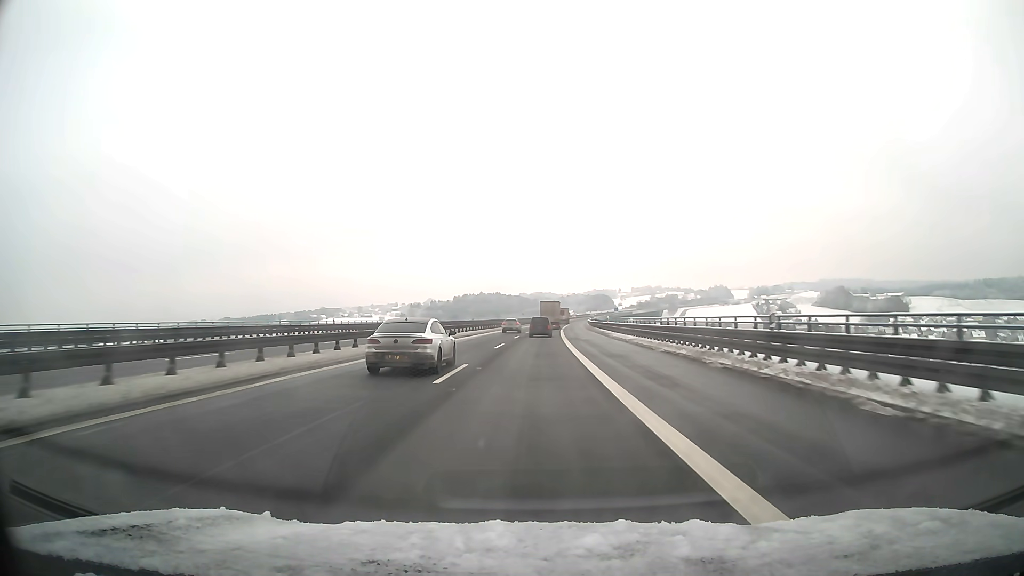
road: motorway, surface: asphalt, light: Day
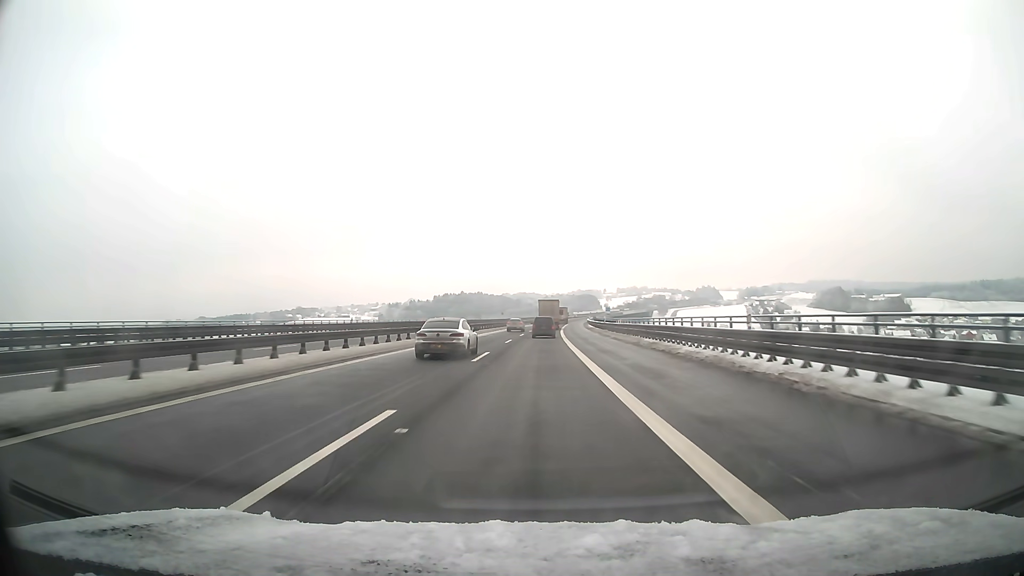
(+0.6, +46.7) m; +2°
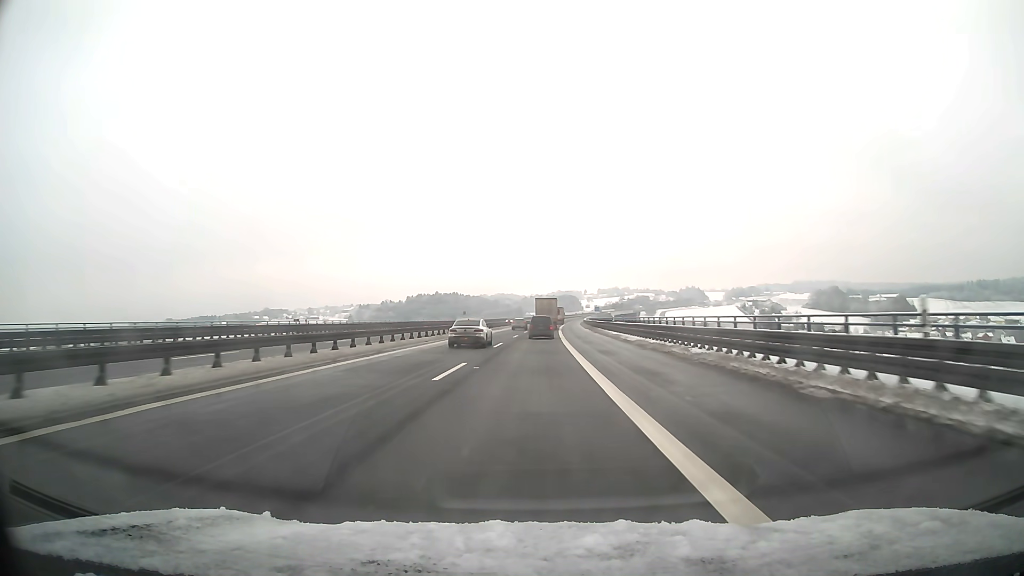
(+0.9, +61.1) m; +2°
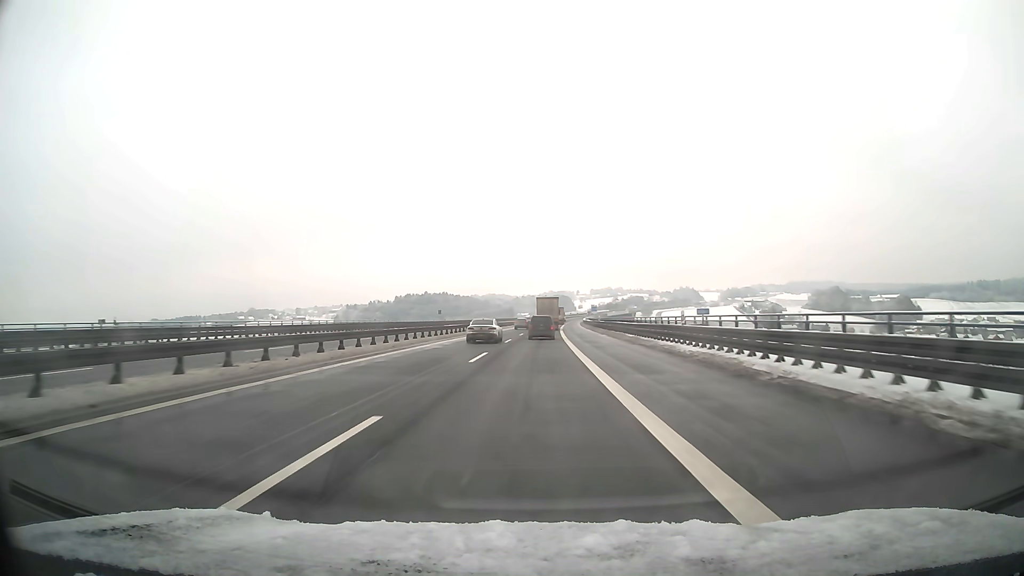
(+0.2, +29.7) m; +1°
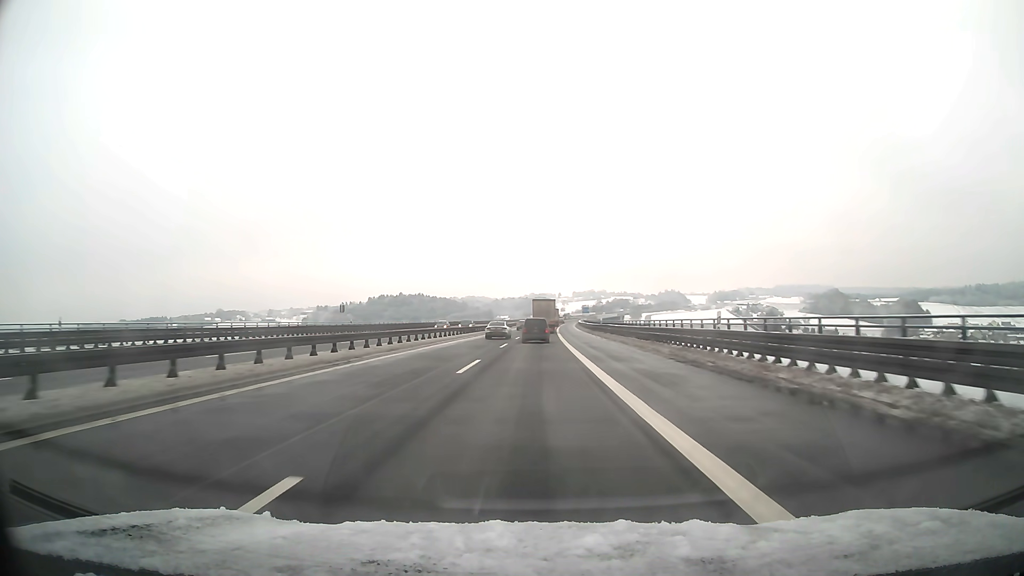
(+0.8, +57.7) m; +2°
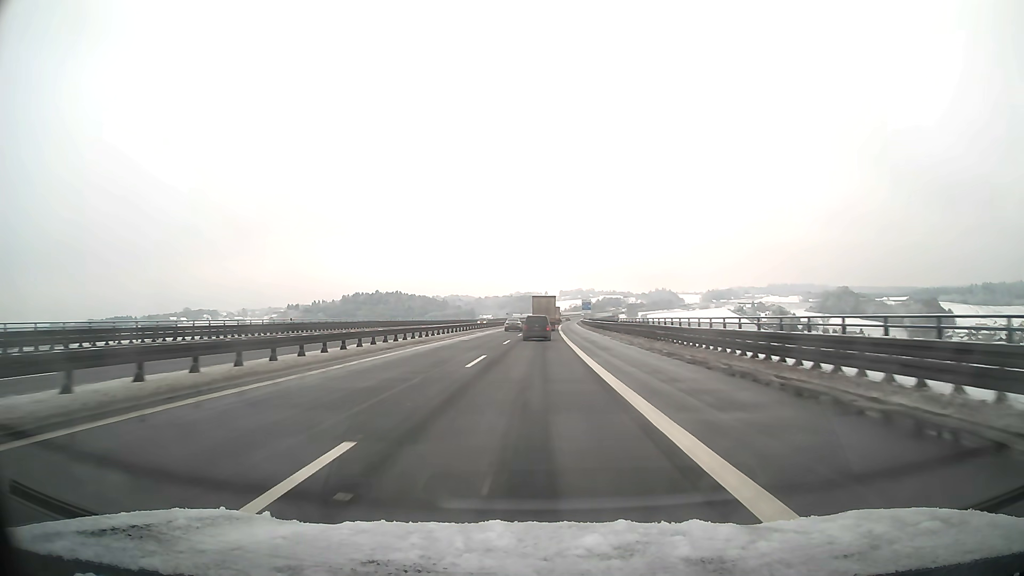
(+0.8, +70.6) m; +1°
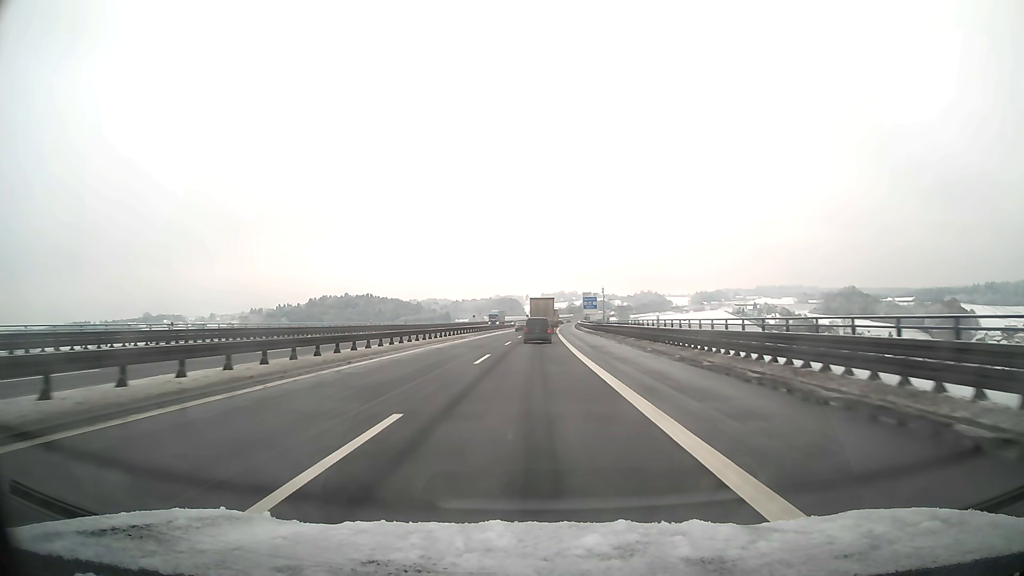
(+1.0, +69.8) m; +2°
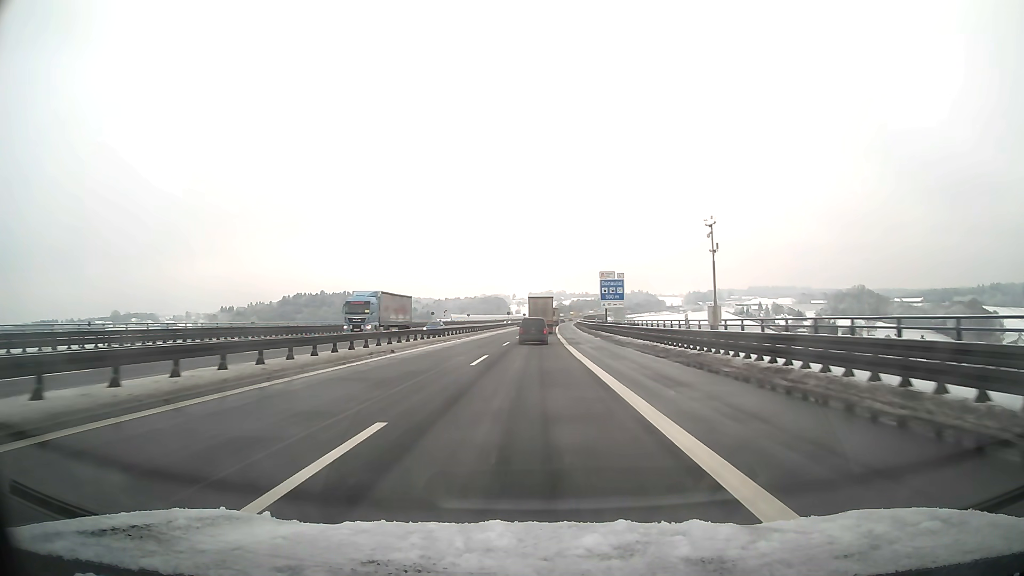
(+0.5, +55.0) m; +1°
